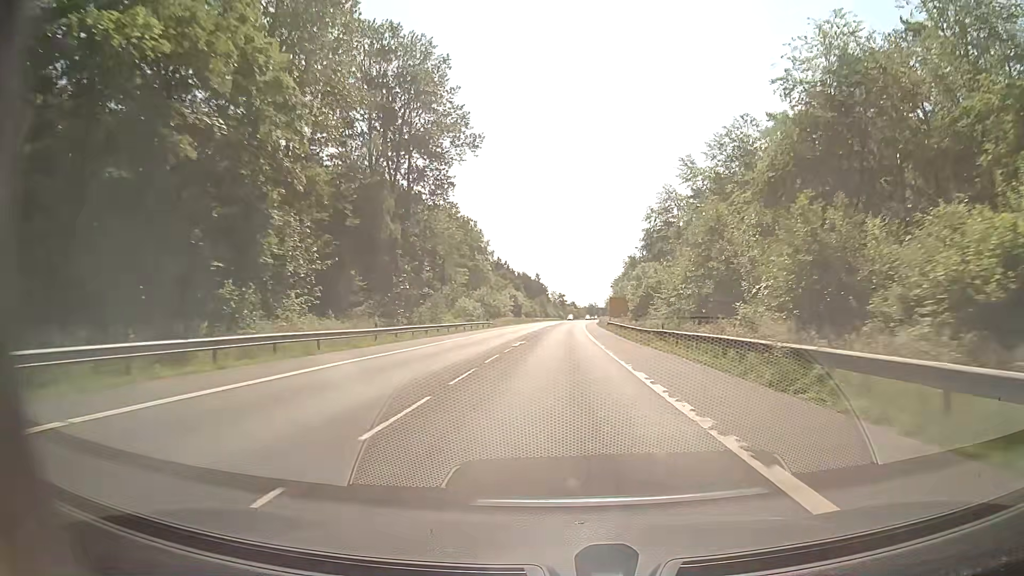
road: secondary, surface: asphalt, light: Day
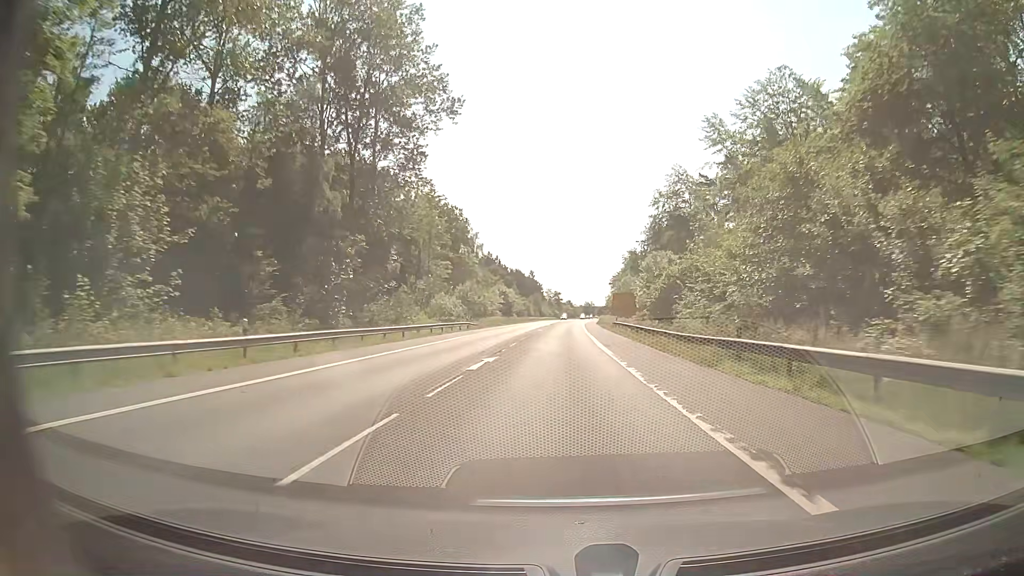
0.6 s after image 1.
(0.0, +13.9) m; 0°
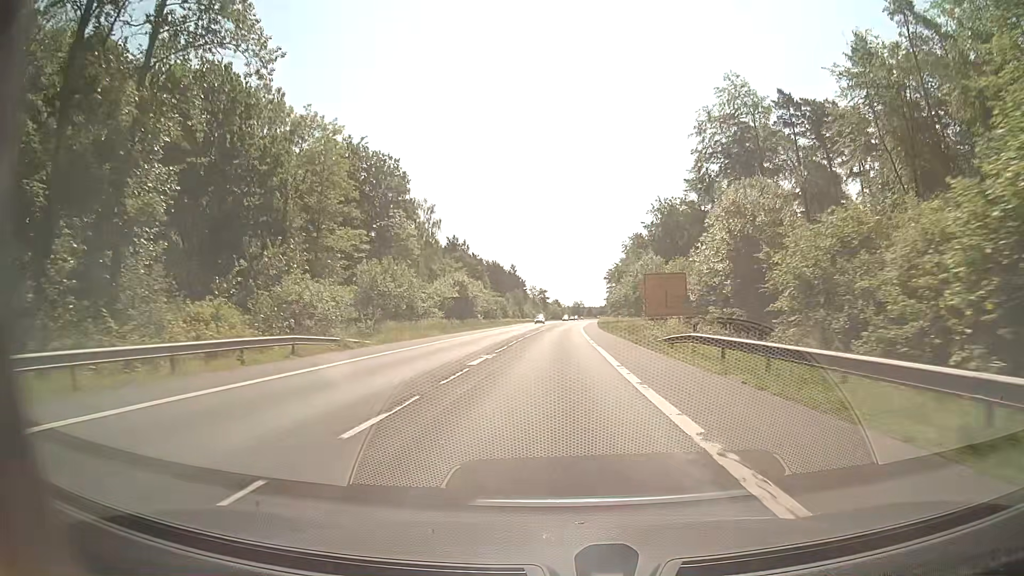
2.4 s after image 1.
(+0.5, +39.4) m; +1°
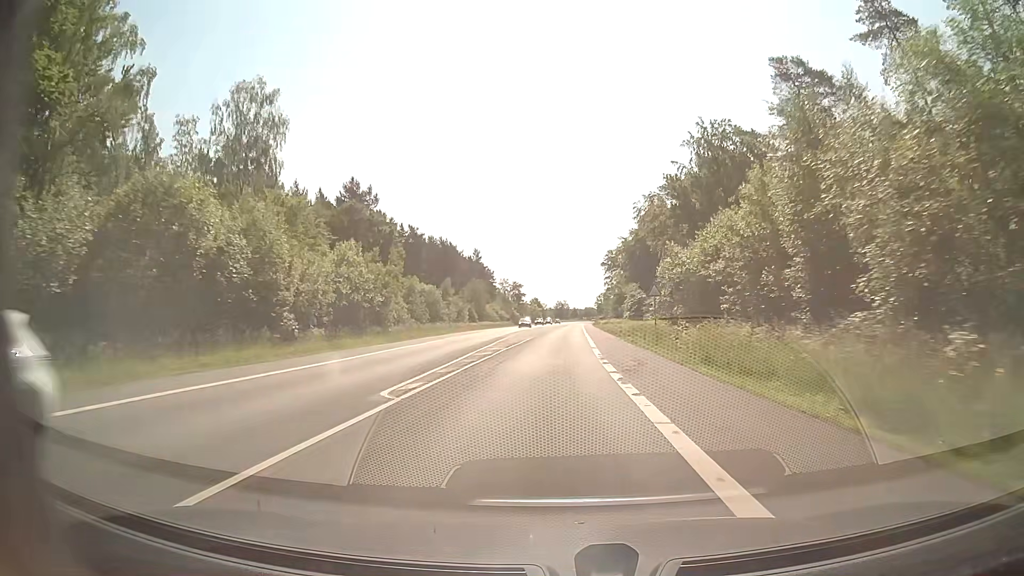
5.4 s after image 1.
(+0.6, +61.1) m; +1°
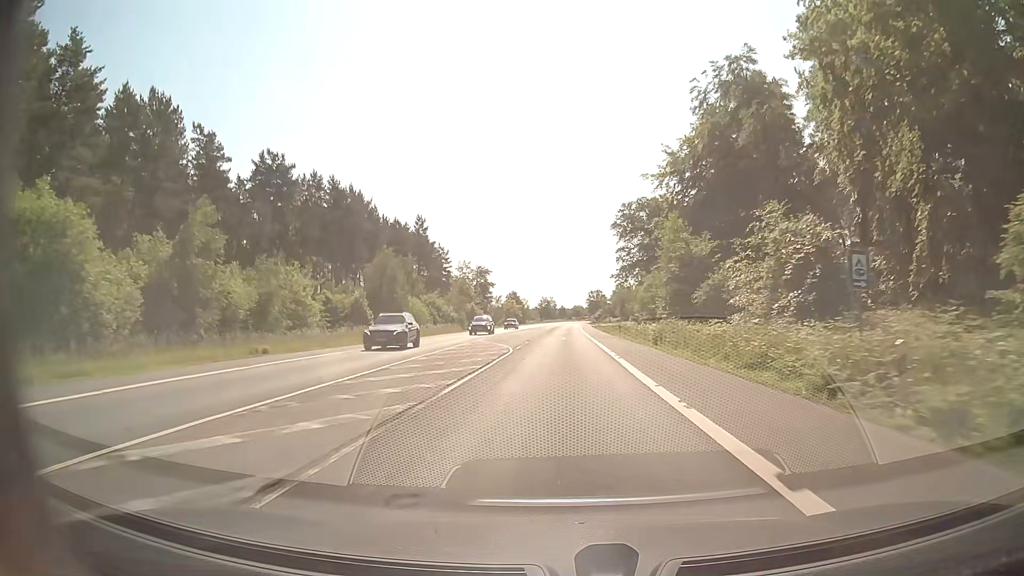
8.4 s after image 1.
(+0.6, +59.5) m; +1°
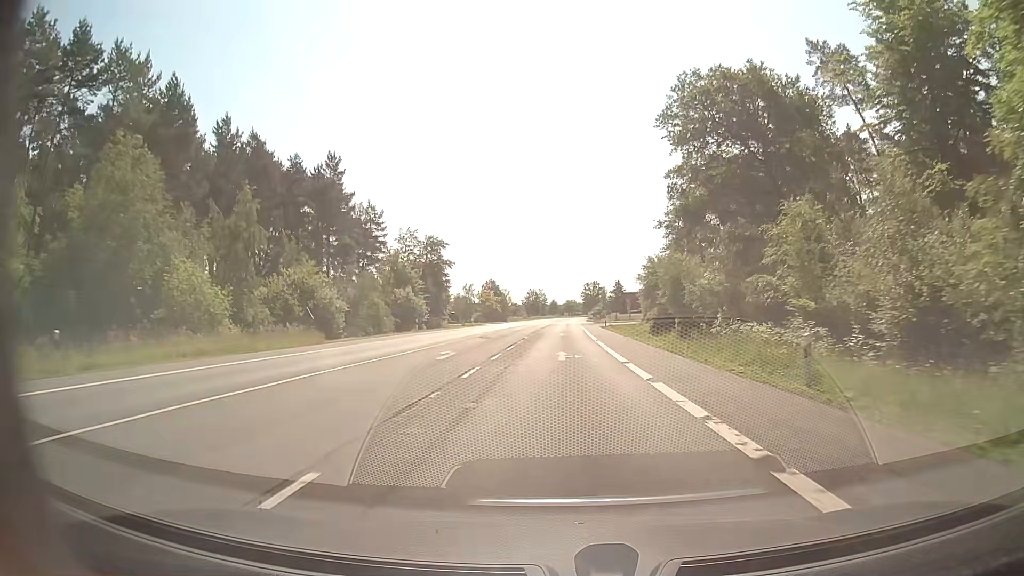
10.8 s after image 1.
(+0.3, +46.1) m; +1°
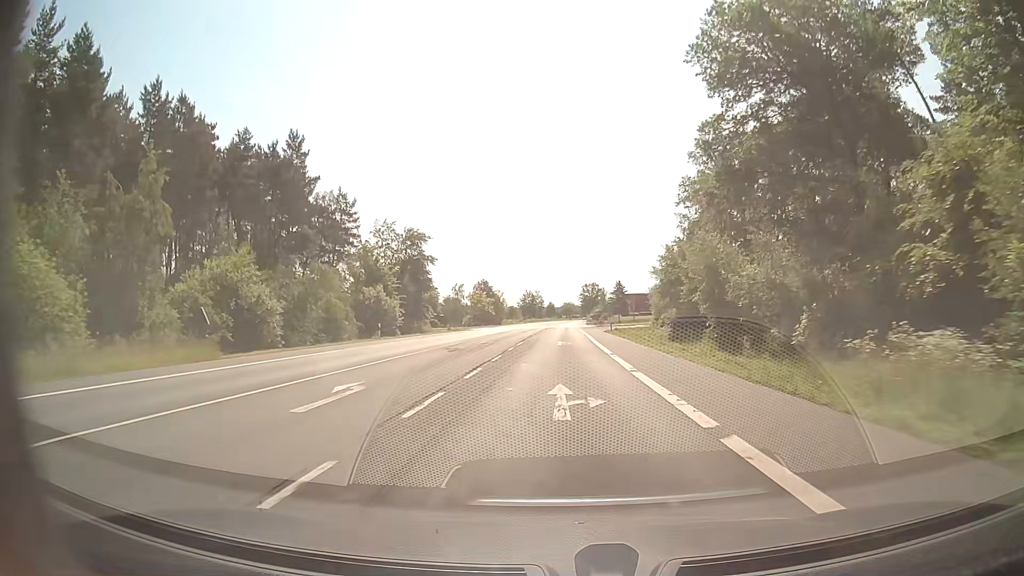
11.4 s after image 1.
(0.0, +11.4) m; 0°
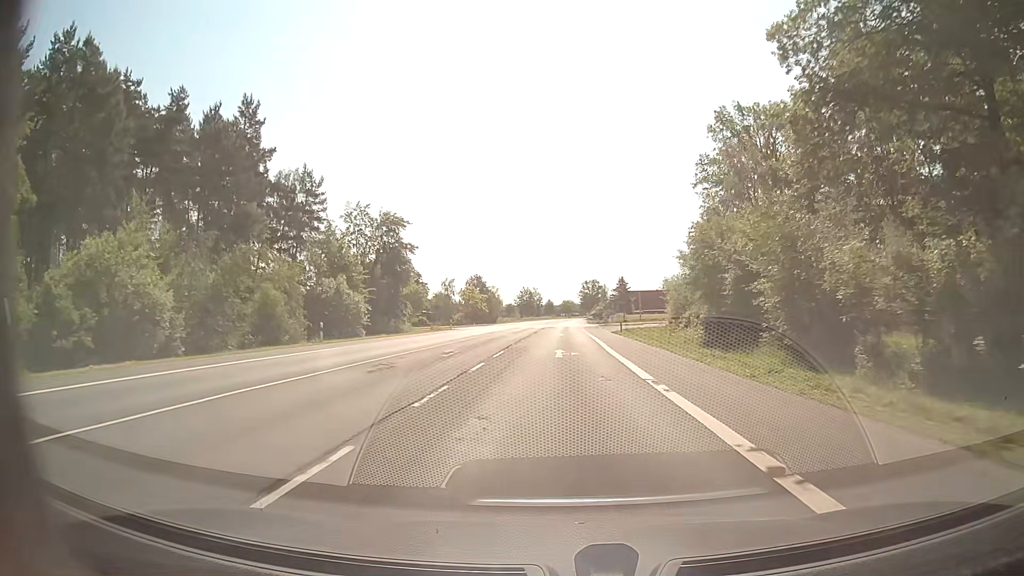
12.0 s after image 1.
(0.0, +11.4) m; 0°
(0, +10) (0, +20) (0, +30) (0, +40) (0, +50) (0, +60) (0, +70) (+1, +80) (+1, +90) (+1, +100) m
